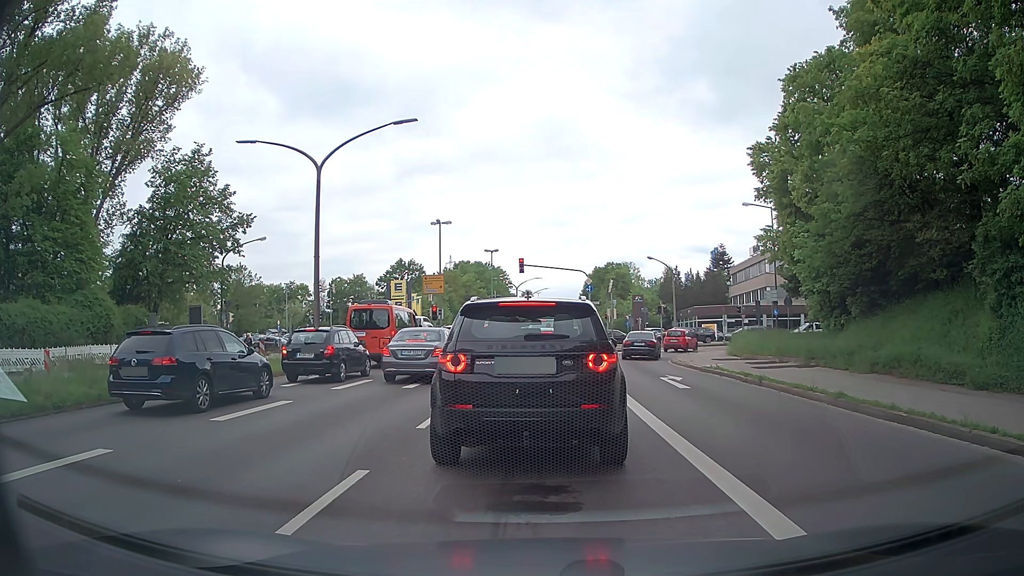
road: primary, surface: asphalt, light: Day
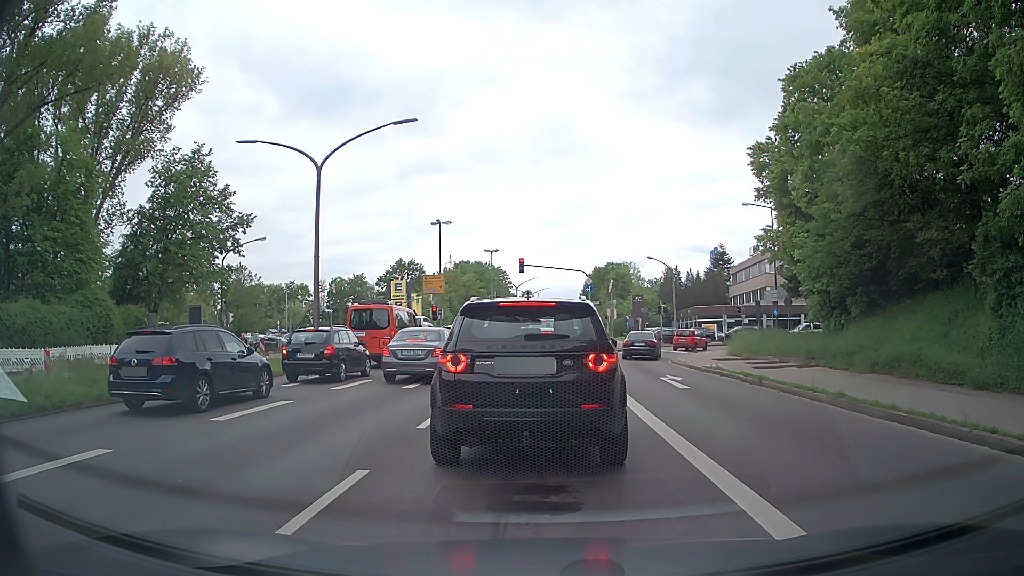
(0.0, 0.0) m; 0°
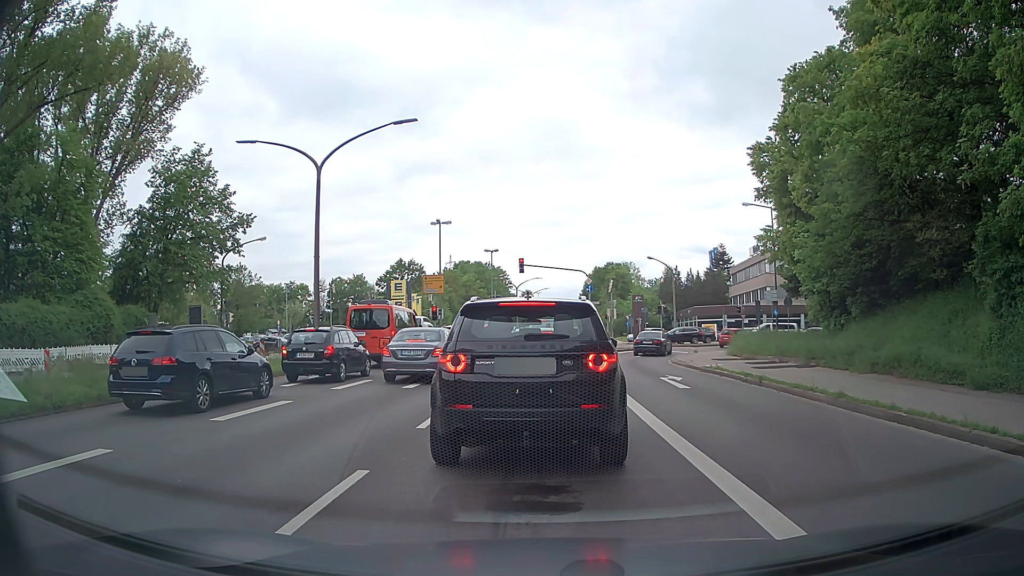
(0.0, 0.0) m; 0°
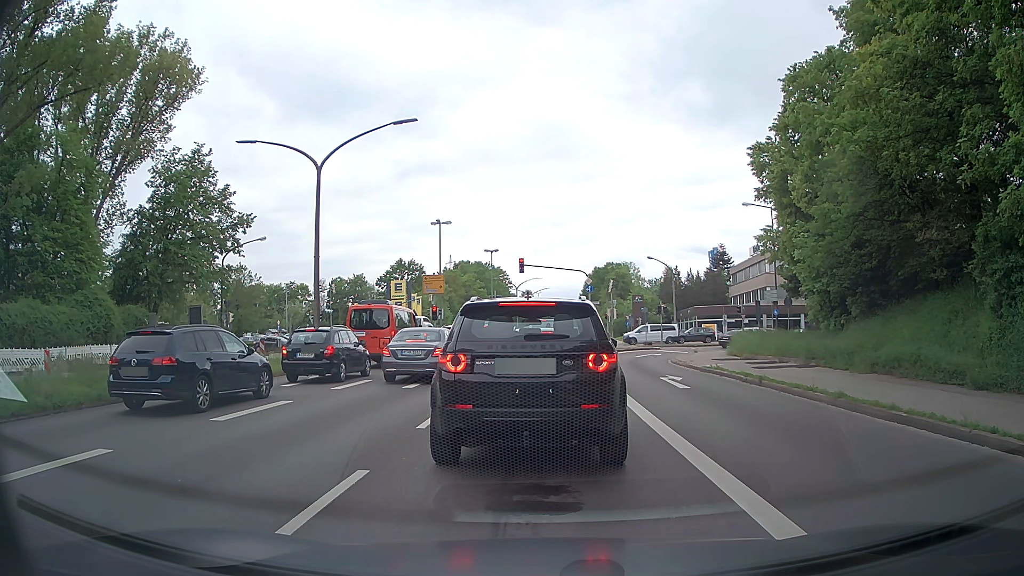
(0.0, 0.0) m; 0°
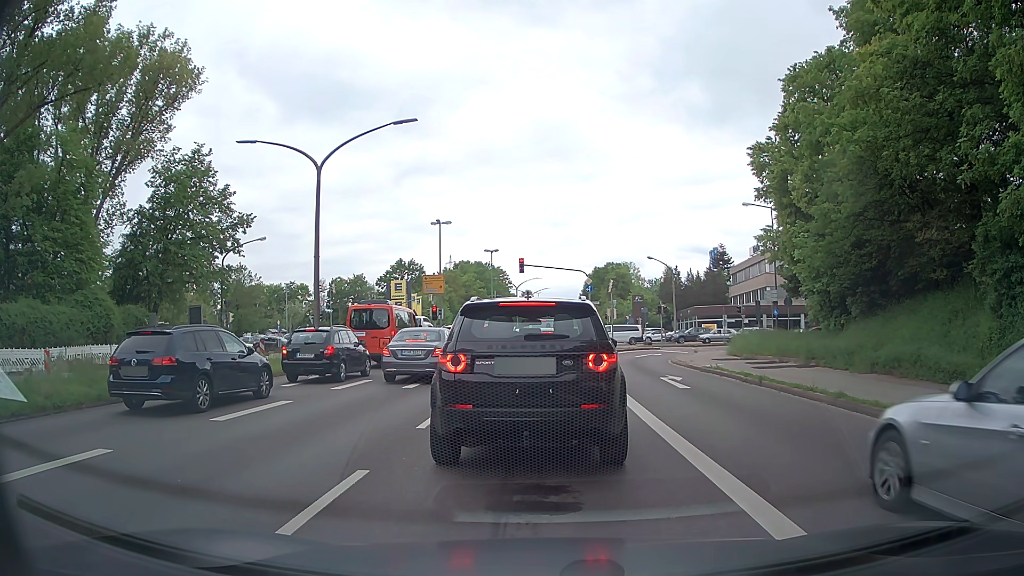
(0.0, 0.0) m; 0°
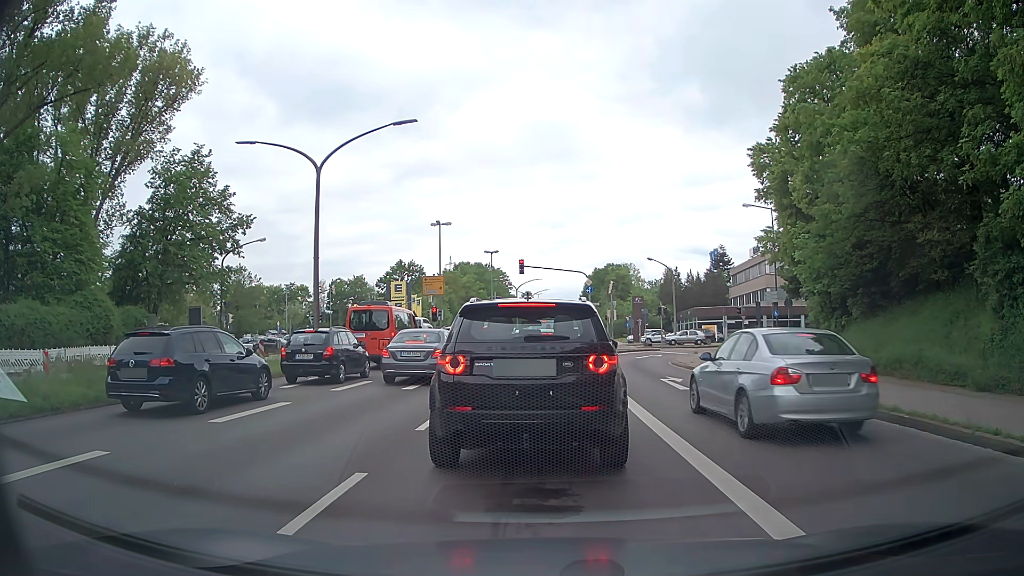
(0.0, 0.0) m; 0°
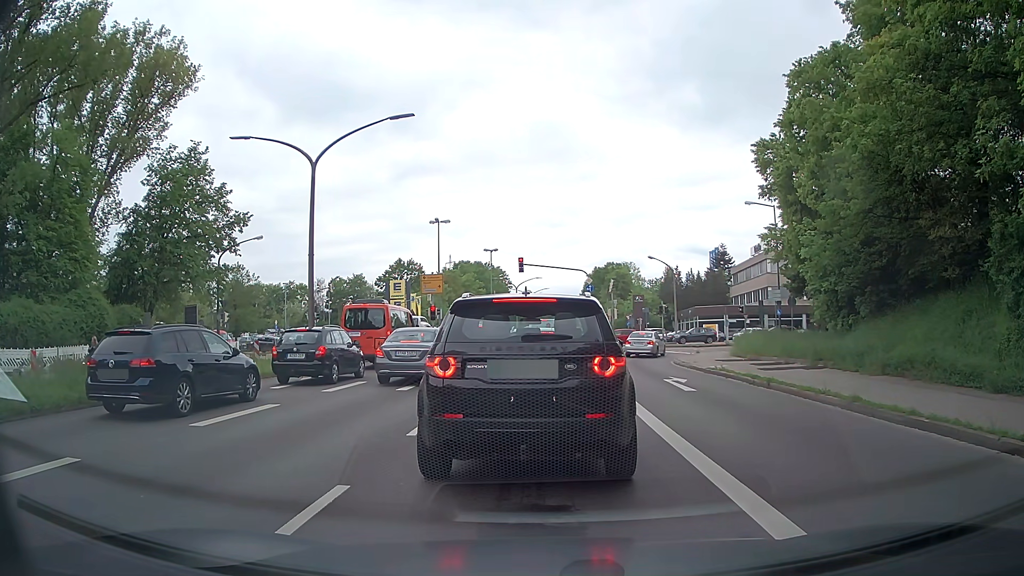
(0.0, +0.7) m; 0°
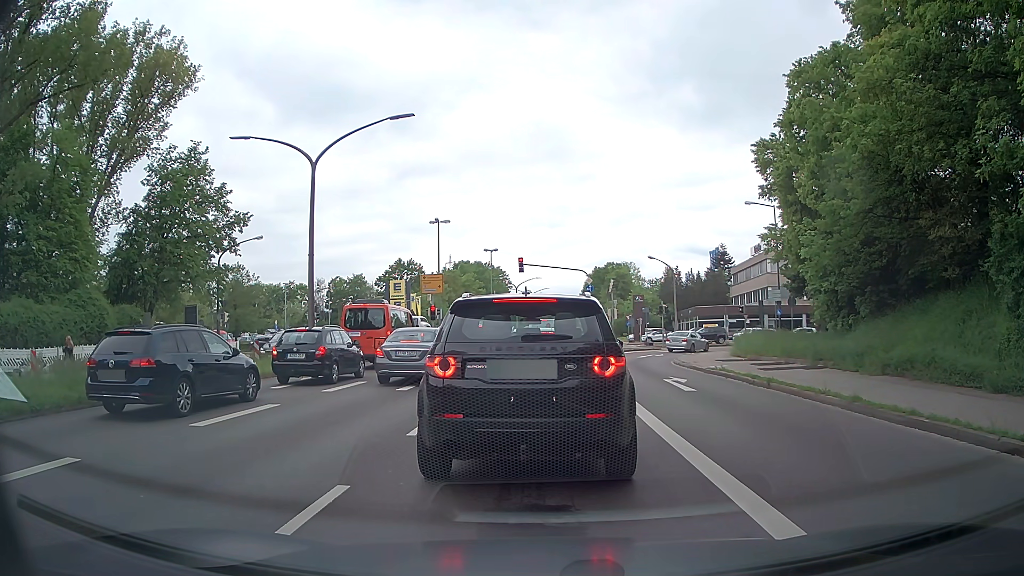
(0.0, 0.0) m; 0°
